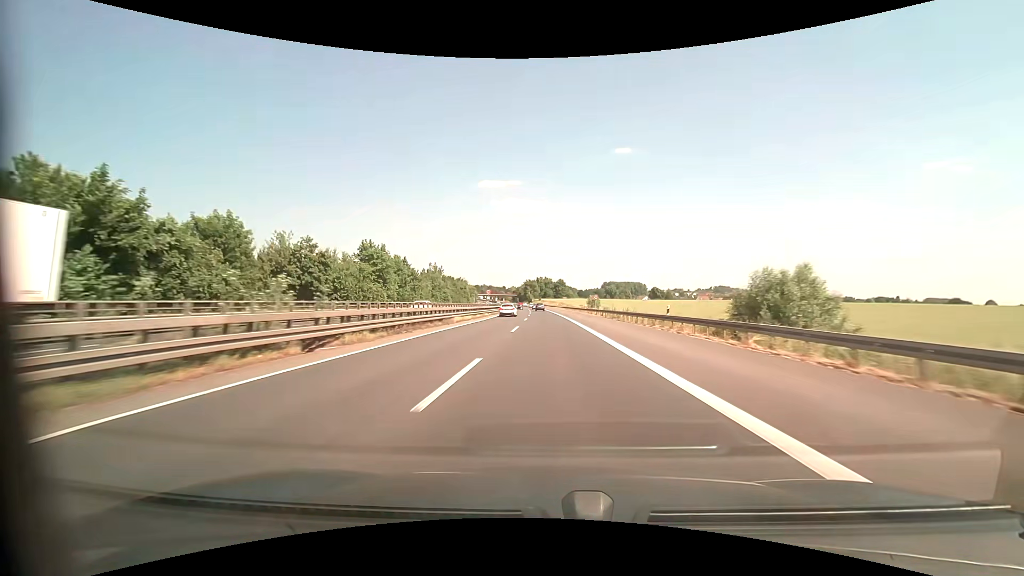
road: motorway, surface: asphalt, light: Day
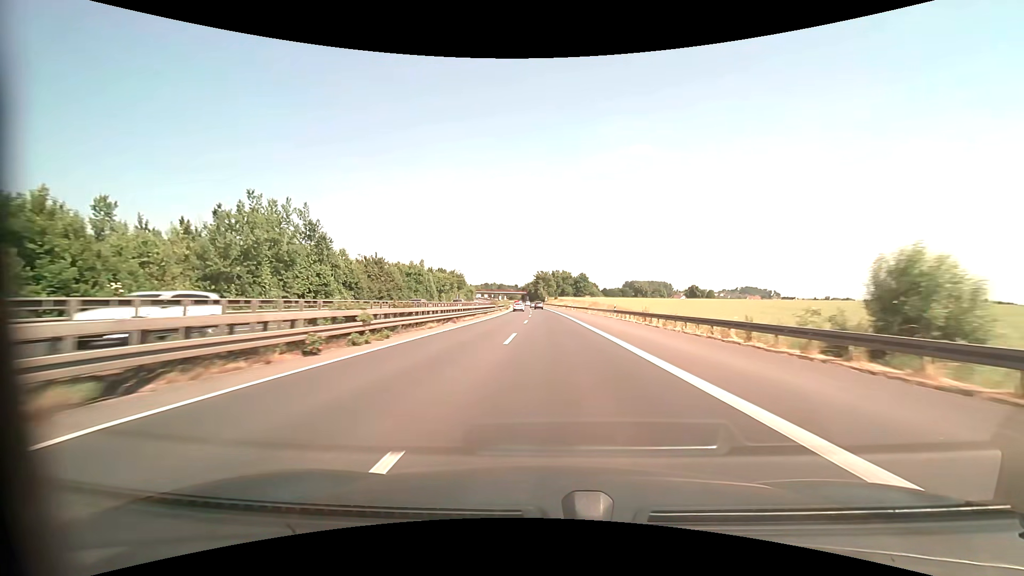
(-1.0, +79.4) m; -2°
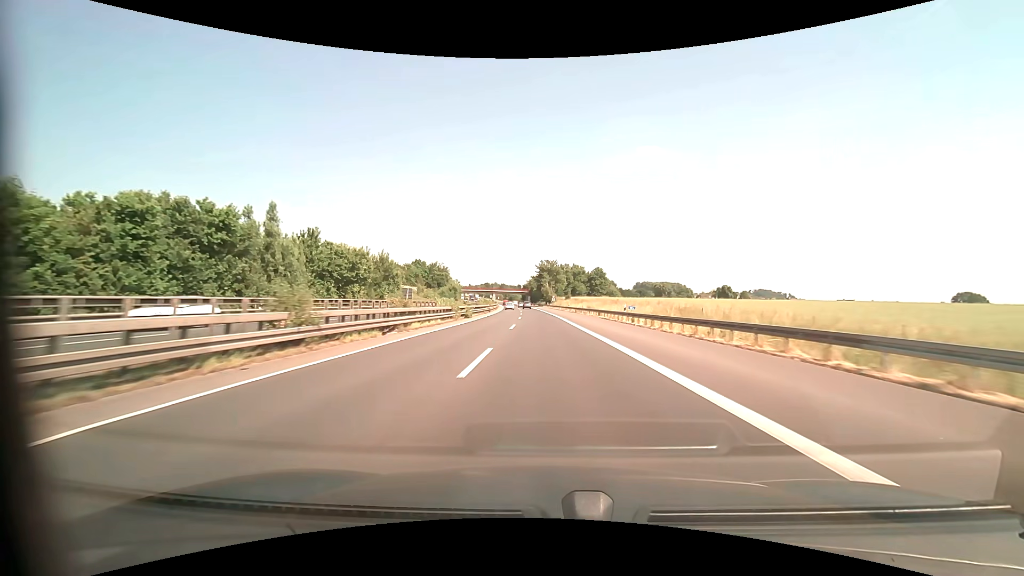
(-0.4, +61.6) m; -1°
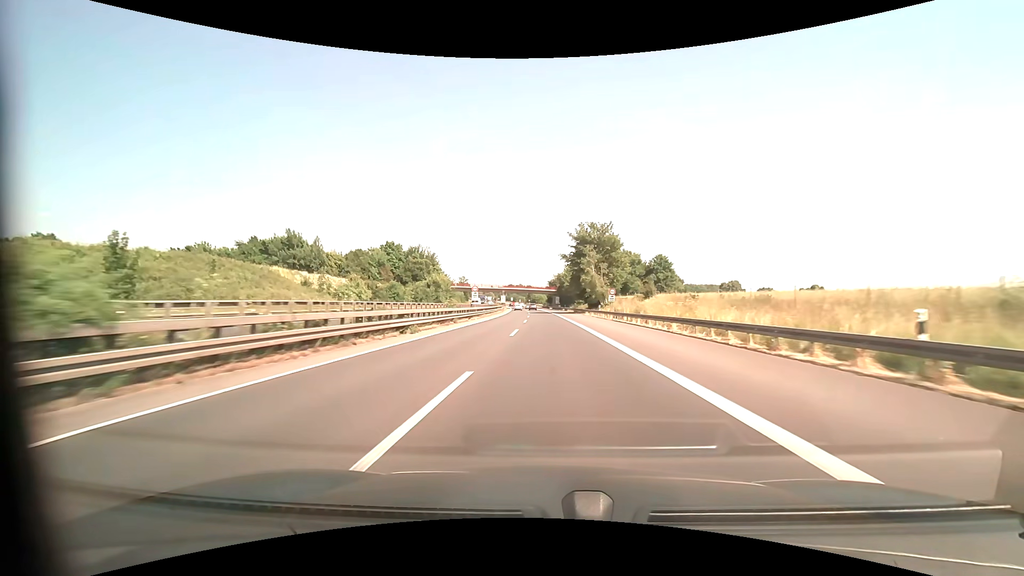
(-2.0, +77.1) m; -3°
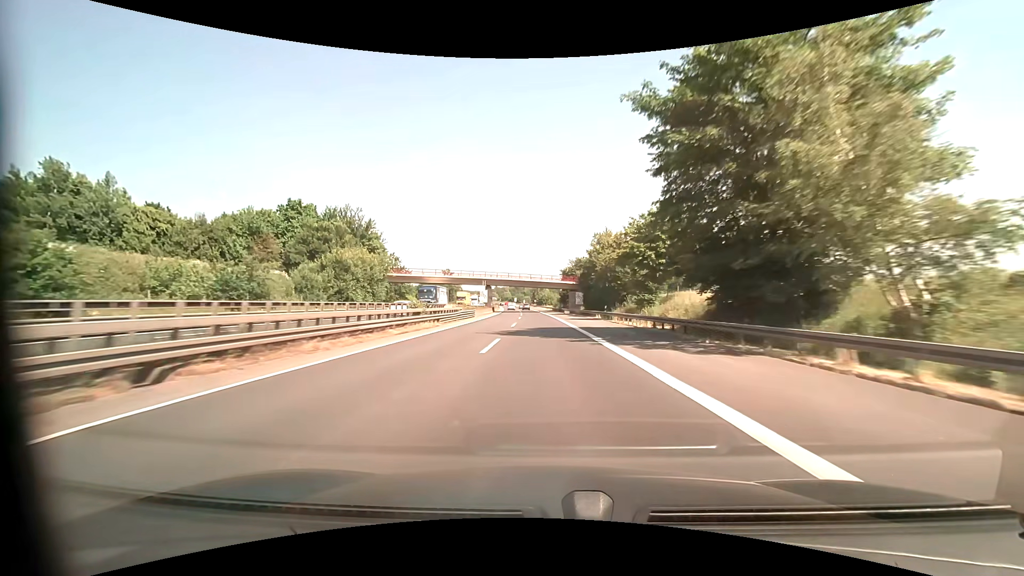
(-0.4, +62.2) m; -1°
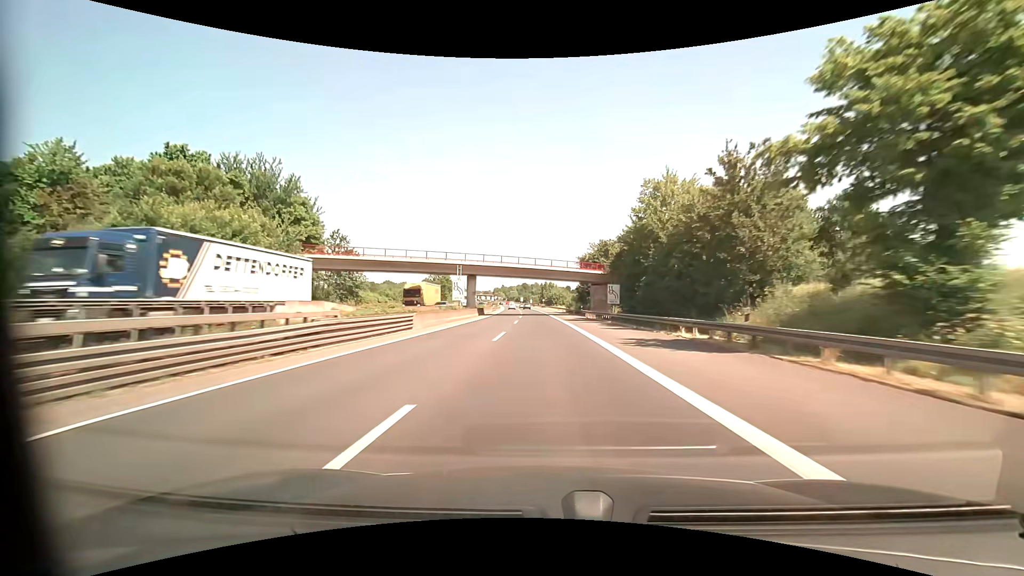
(-0.4, +31.5) m; -1°
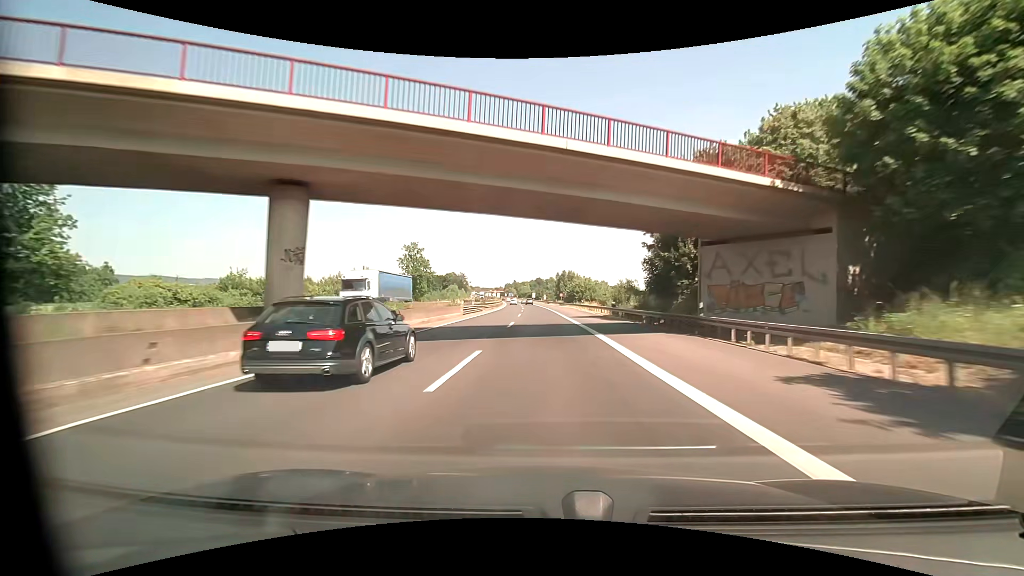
(-0.6, +47.2) m; -2°
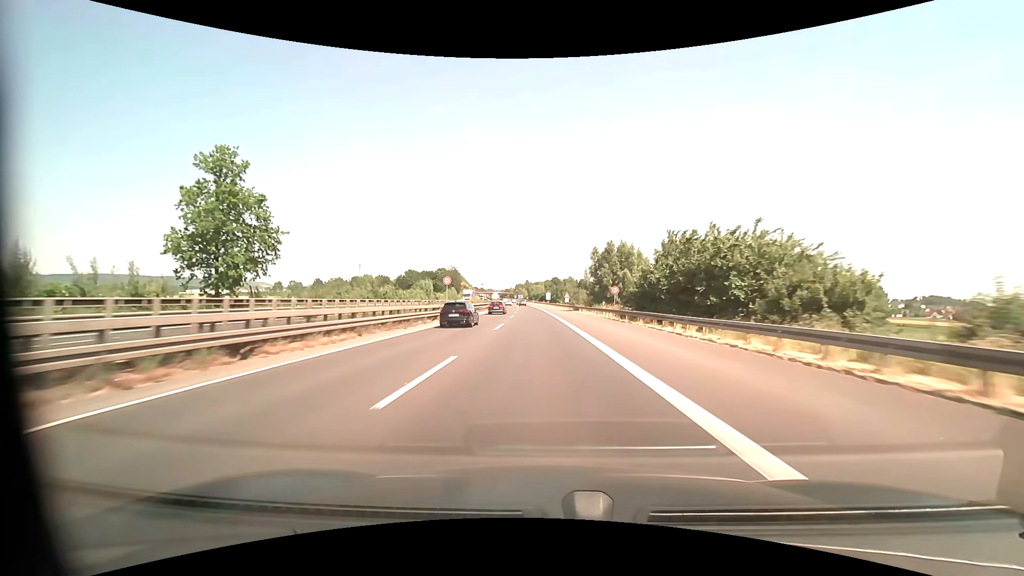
(-1.2, +72.8) m; -2°
(0, +10) (0, +20) (0, +30) (-1, +40) (-1, +50) (-1, +60) (-2, +70) (-2, +80) (-3, +90) (-3, +100) m
